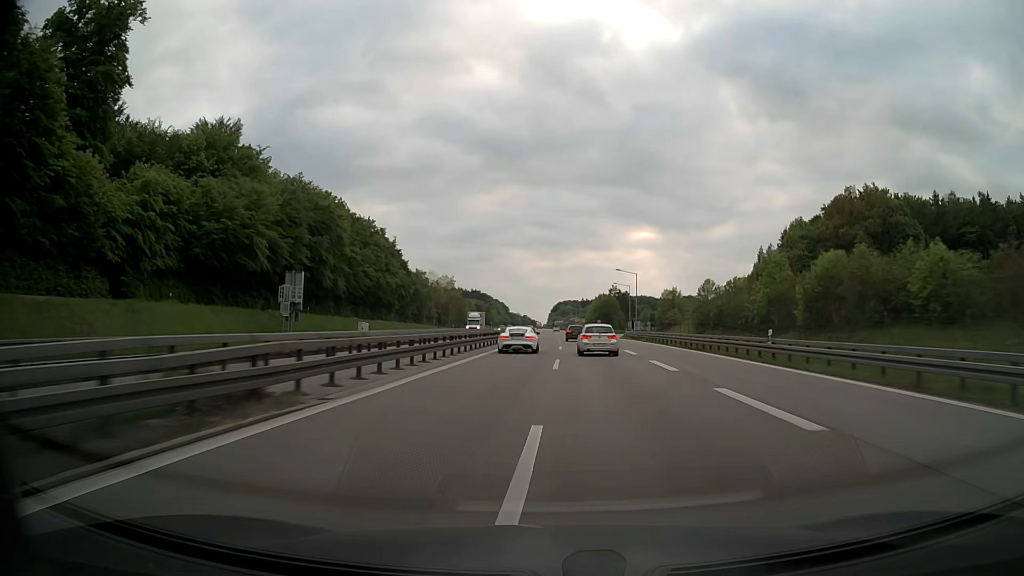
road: motorway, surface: asphalt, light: Day
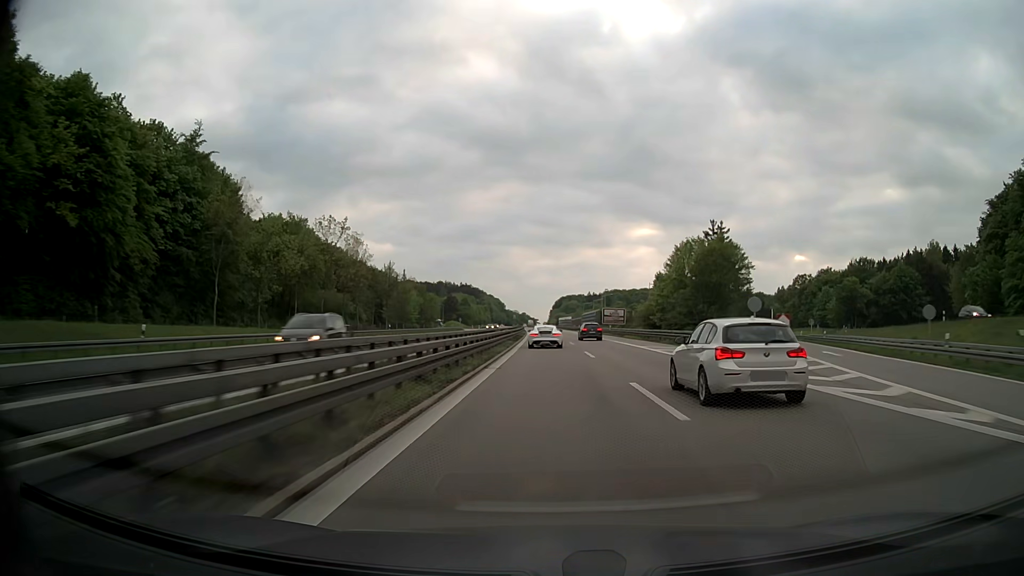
(-0.3, +103.0) m; 0°
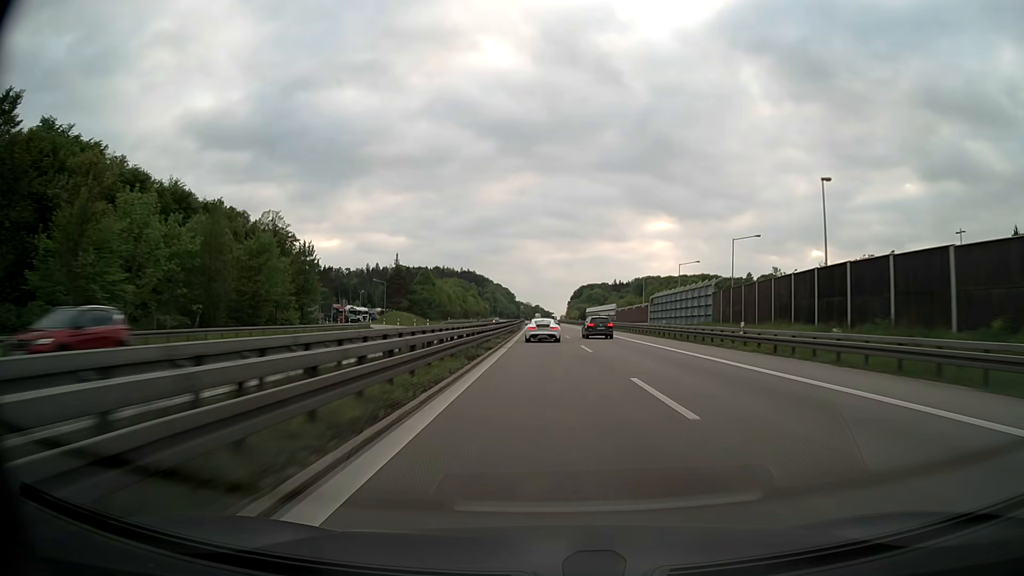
(-1.4, +108.8) m; -1°
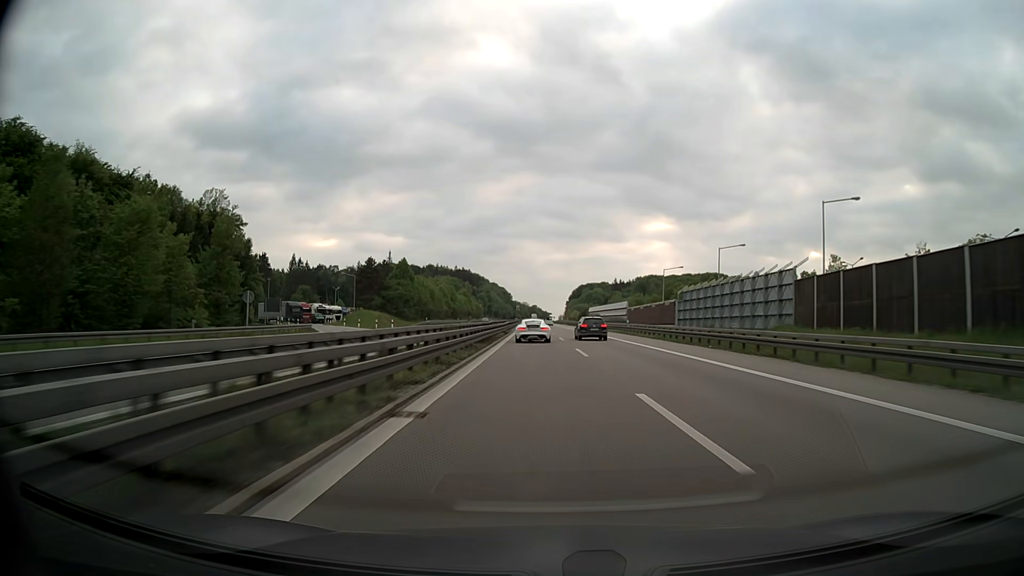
(0.0, +21.1) m; 0°
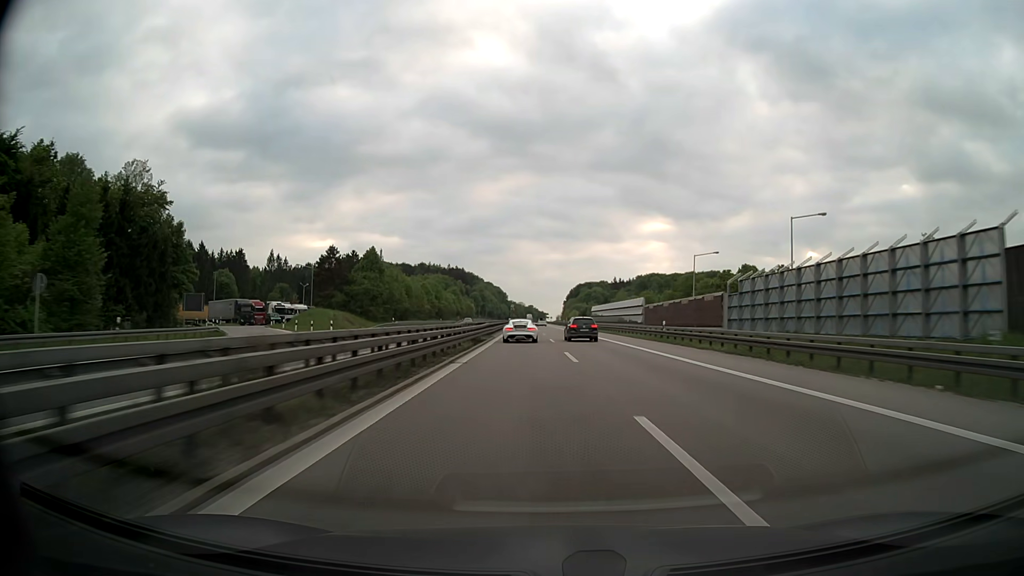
(0.0, +20.8) m; 0°
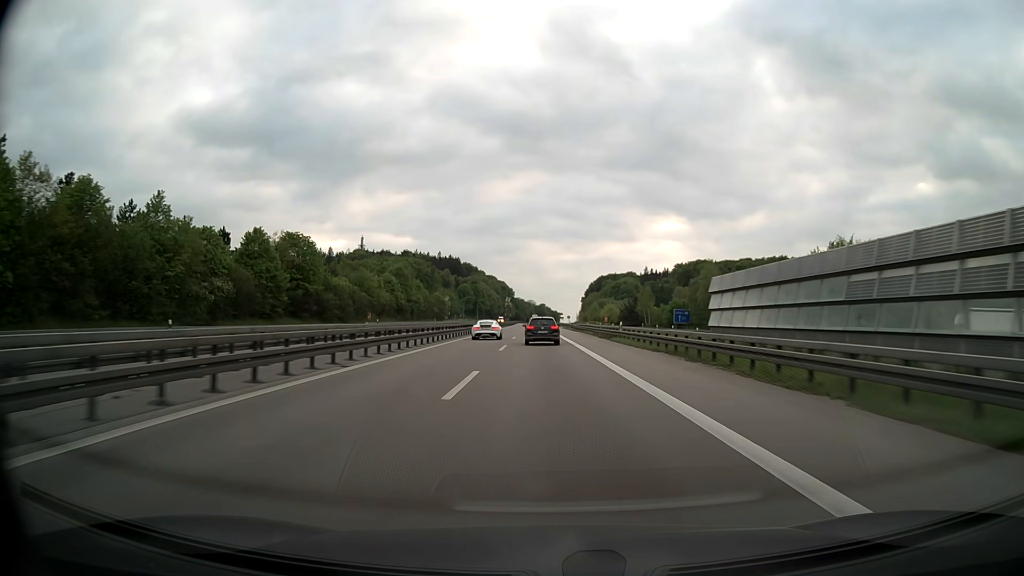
(+0.3, +100.1) m; -1°
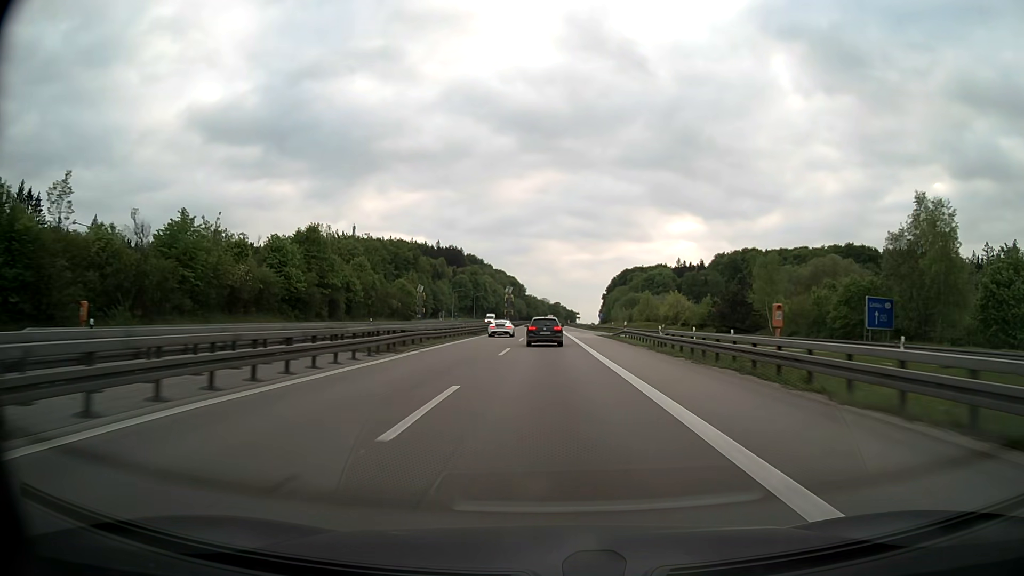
(-0.9, +58.0) m; -1°
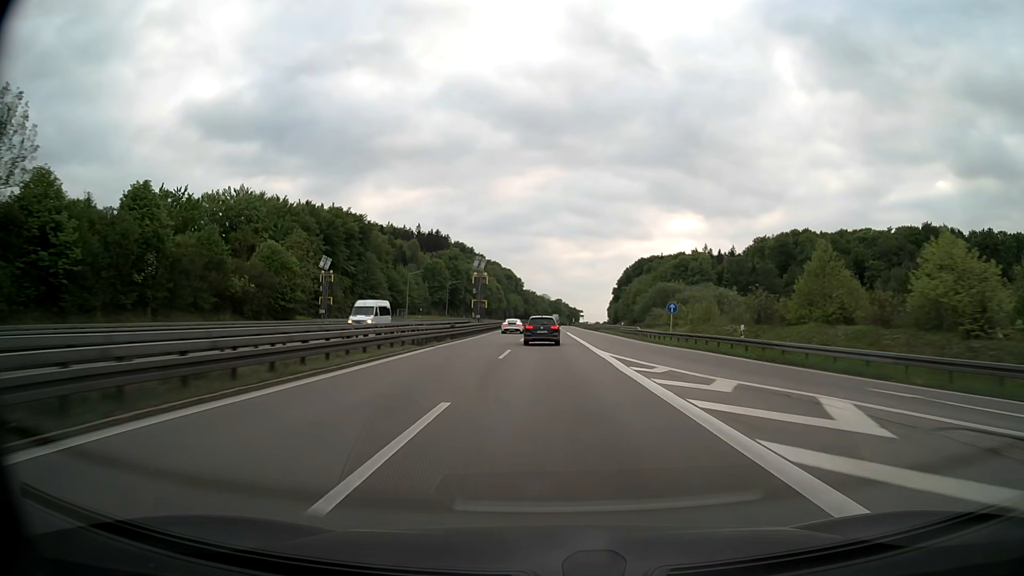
(-0.1, +57.0) m; 0°
(0, +10) (0, +20) (0, +30) (0, +40) (0, +50) (0, +60) (0, +70) (0, +80) (0, +90) (0, +100) m
